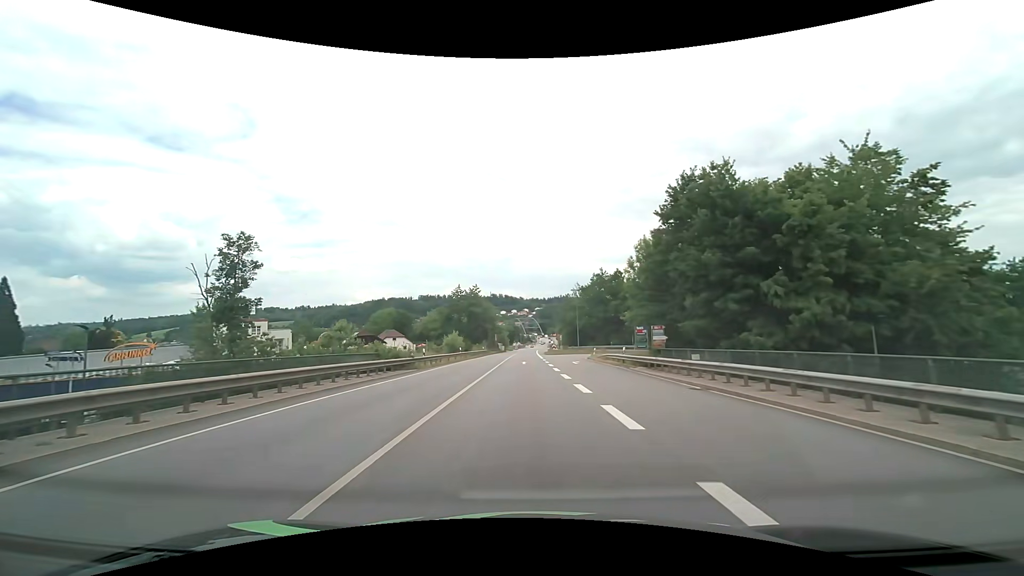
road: primary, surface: asphalt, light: Day
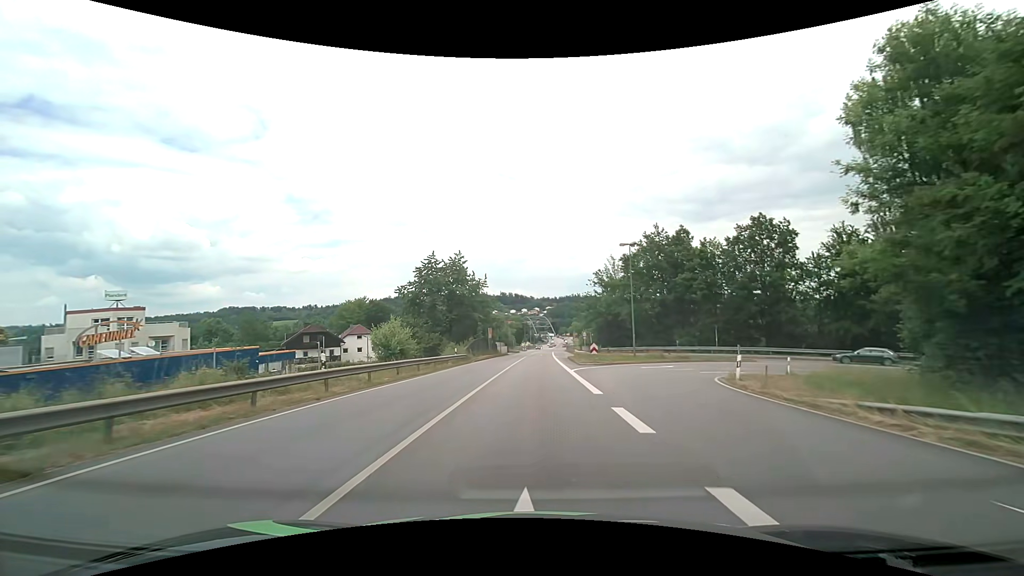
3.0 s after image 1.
(-0.5, +36.2) m; -1°
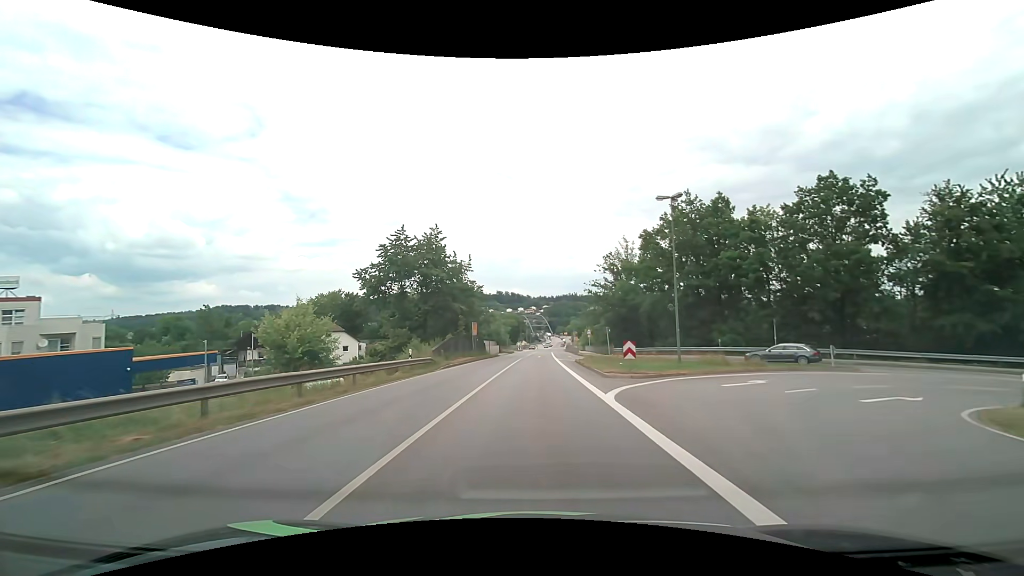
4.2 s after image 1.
(+0.1, +13.9) m; 0°
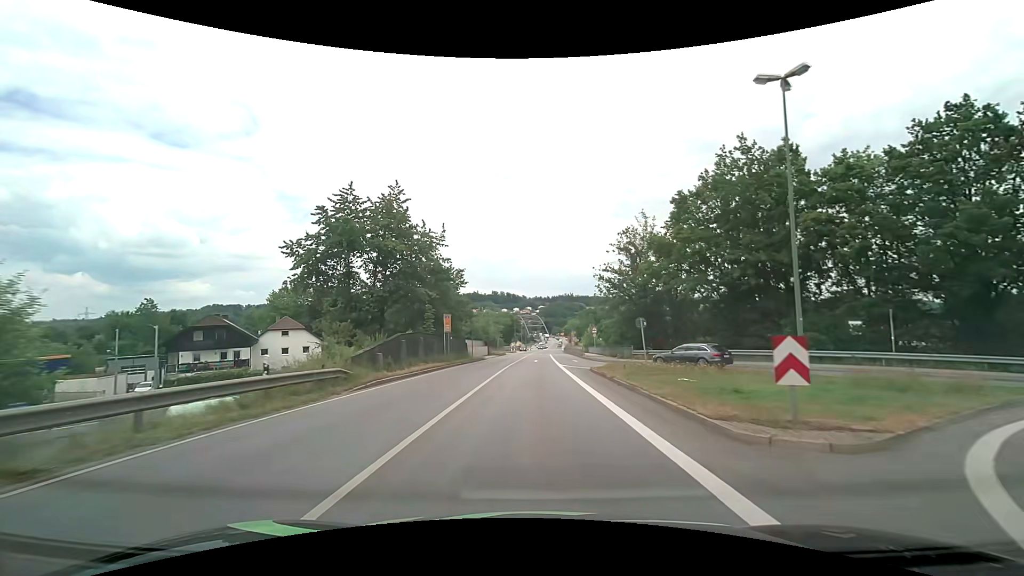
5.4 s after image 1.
(+0.1, +13.8) m; +1°
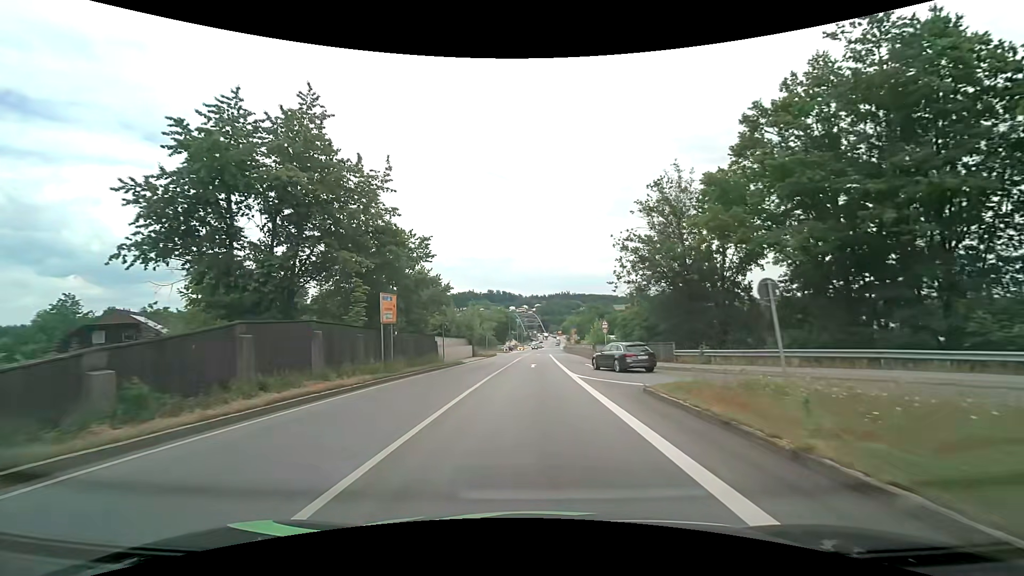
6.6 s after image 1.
(0.0, +14.2) m; +1°
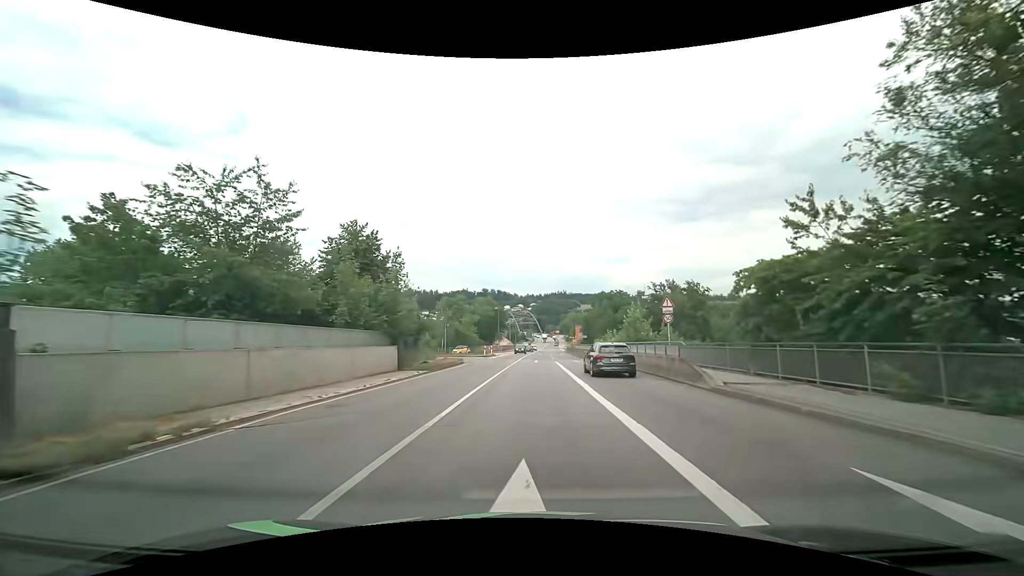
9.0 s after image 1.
(-0.1, +29.6) m; 0°
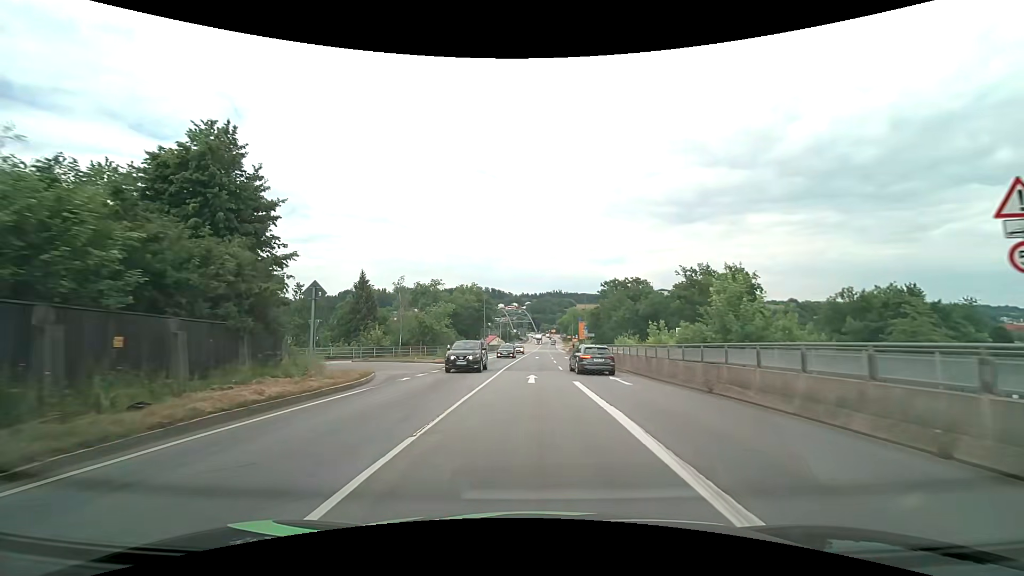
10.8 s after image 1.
(+0.2, +22.6) m; +1°
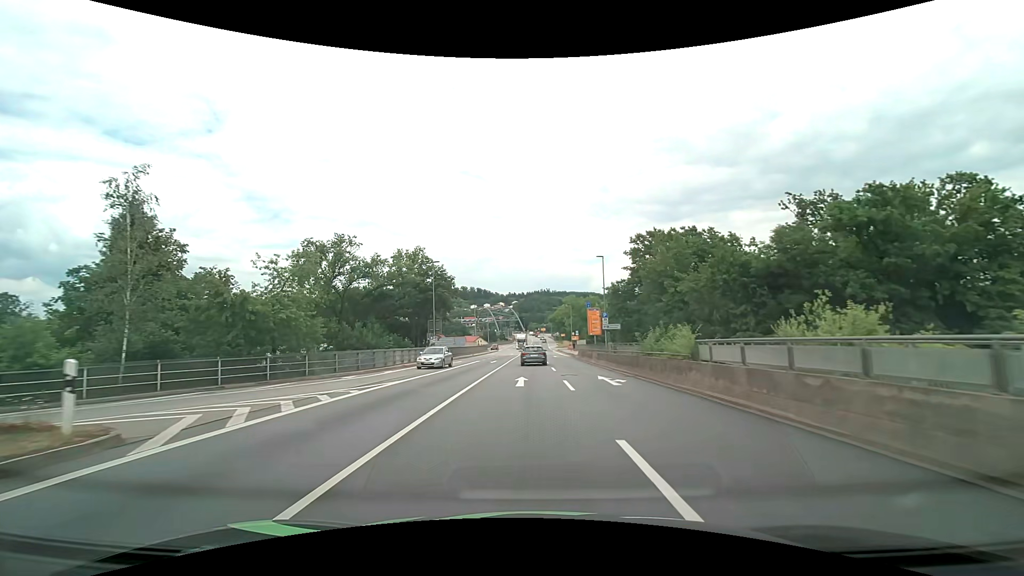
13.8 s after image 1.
(+0.6, +37.1) m; +1°
(0, +10) (0, +20) (0, +30) (0, +40) (0, +50) (0, +60) (0, +70) (0, +80) (0, +90) (0, +100) m
